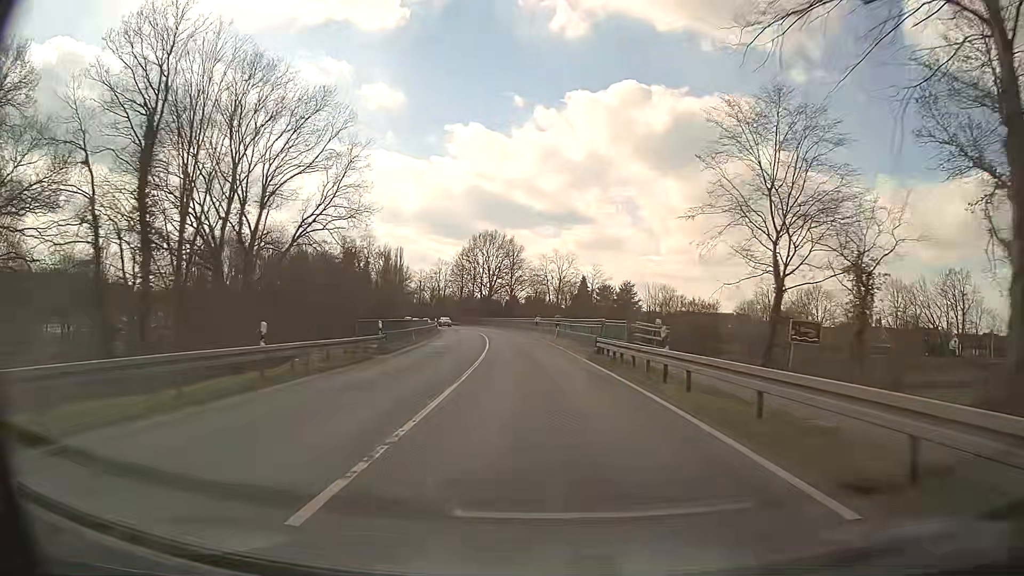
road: primary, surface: asphalt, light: Day
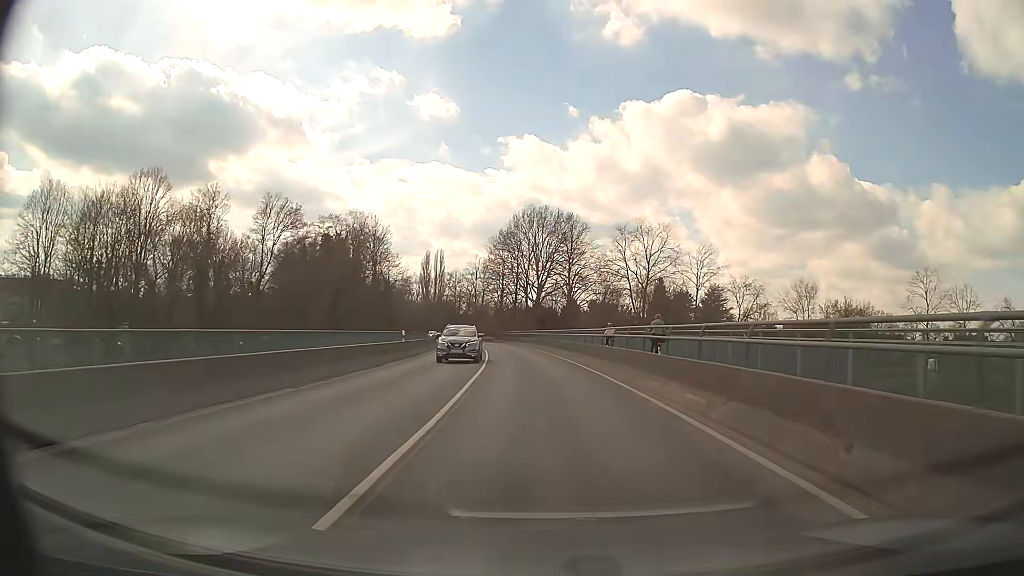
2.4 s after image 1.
(-2.1, +43.0) m; -5°
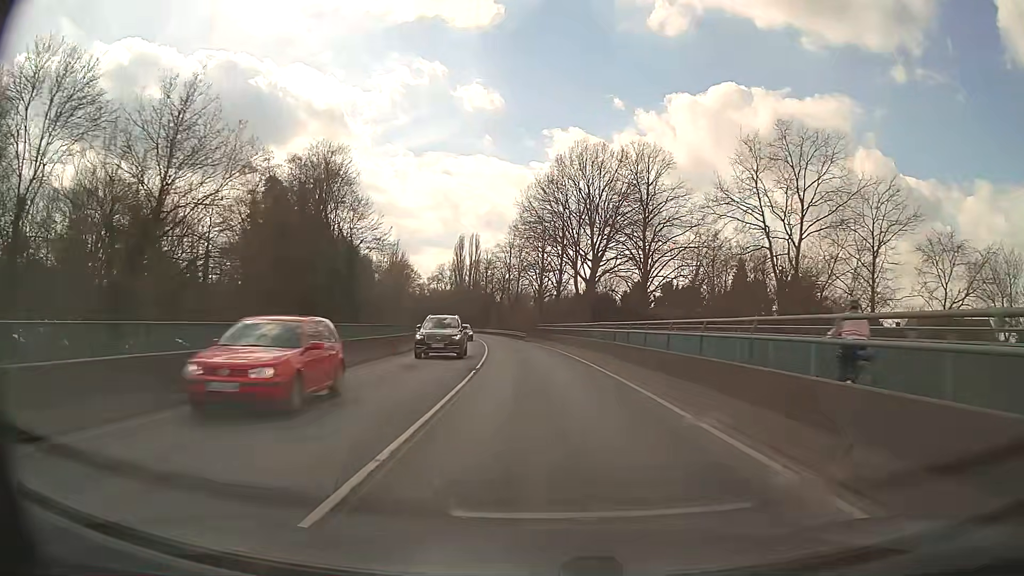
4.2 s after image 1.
(-1.1, +32.2) m; -4°
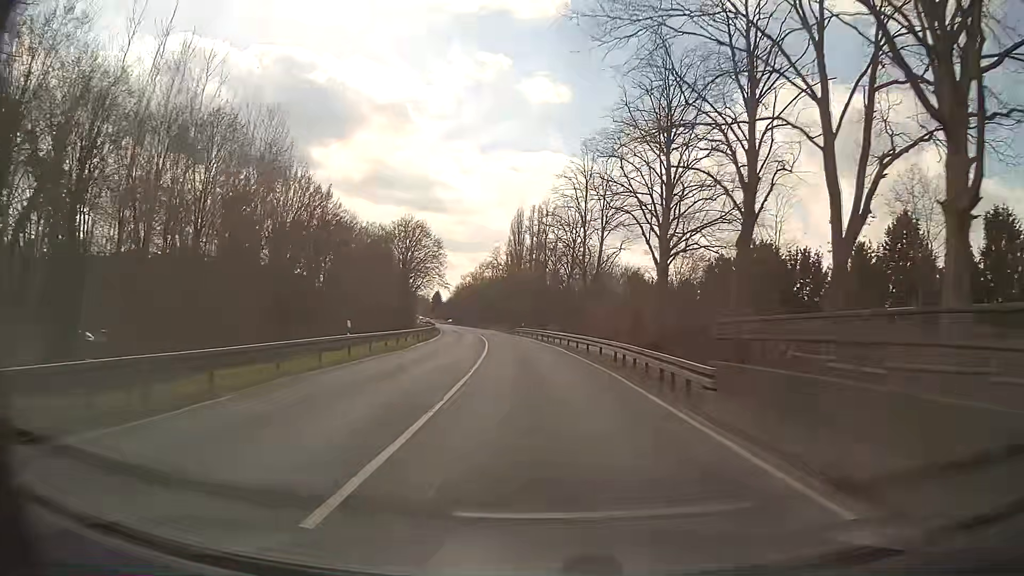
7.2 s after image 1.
(-2.9, +53.9) m; -6°
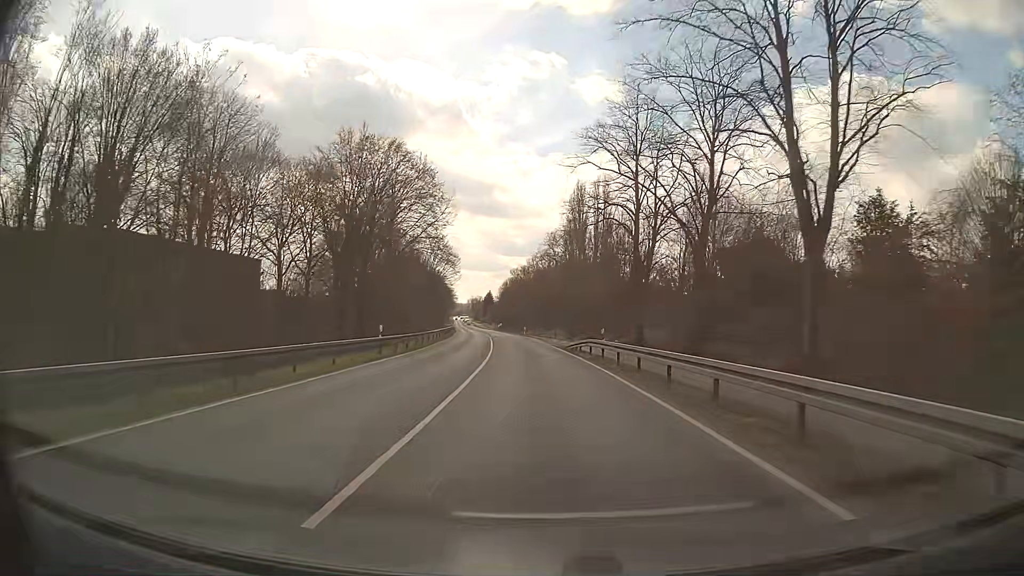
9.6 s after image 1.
(-1.9, +43.3) m; -5°
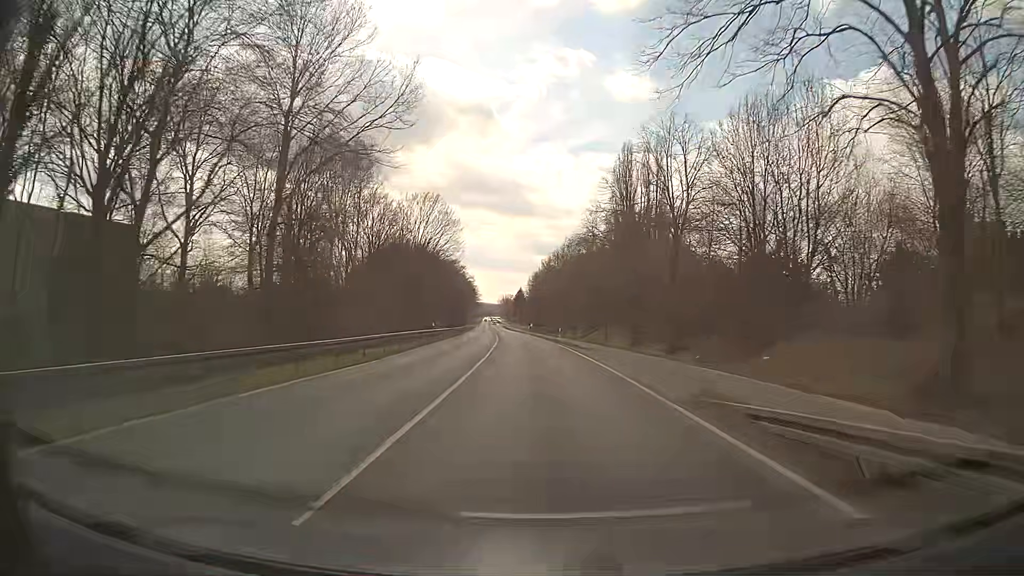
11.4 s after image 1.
(-0.9, +32.4) m; -3°
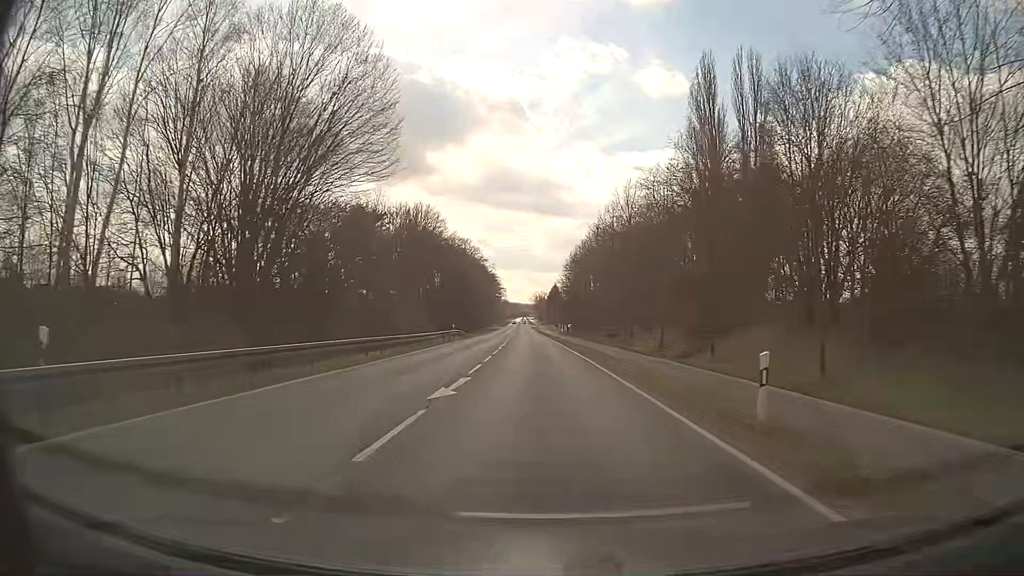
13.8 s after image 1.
(-1.4, +43.1) m; -3°
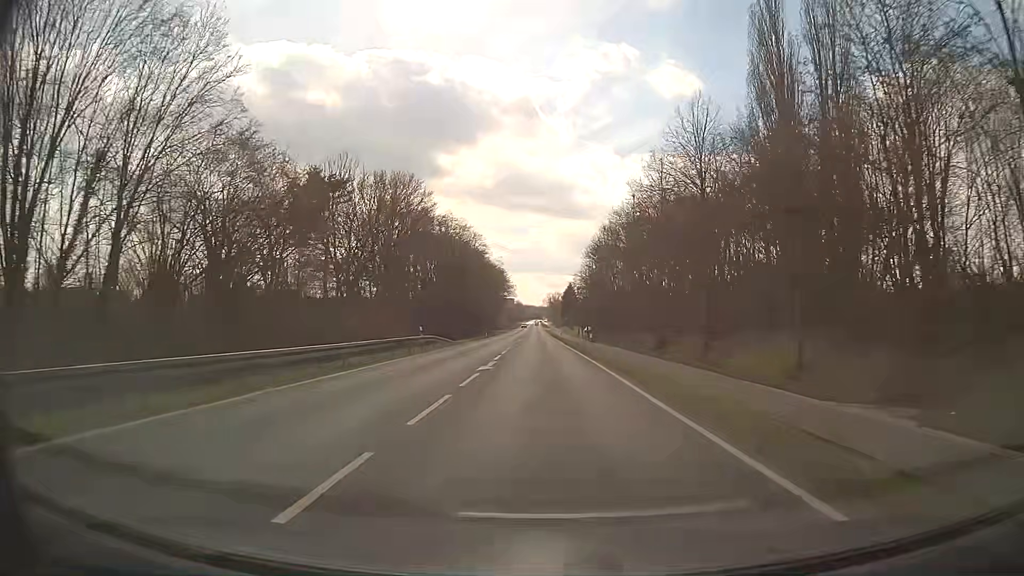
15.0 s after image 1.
(-0.2, +21.6) m; -1°
(0, +10) (0, +20) (0, +30) (0, +40) (0, +50) (-1, +60) (-1, +70) (-1, +80) (-1, +90) (-1, +100) m
